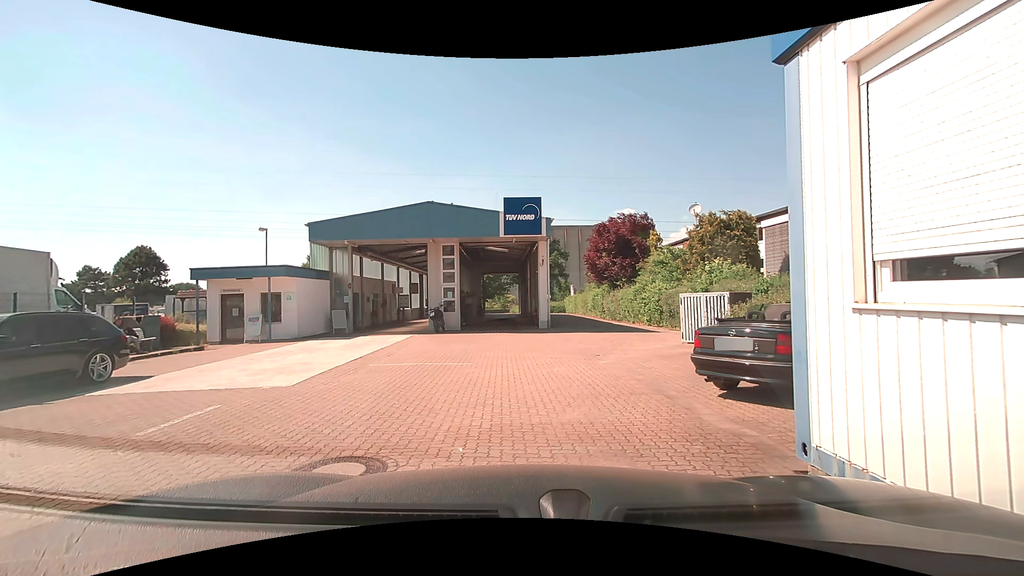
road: service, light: Day
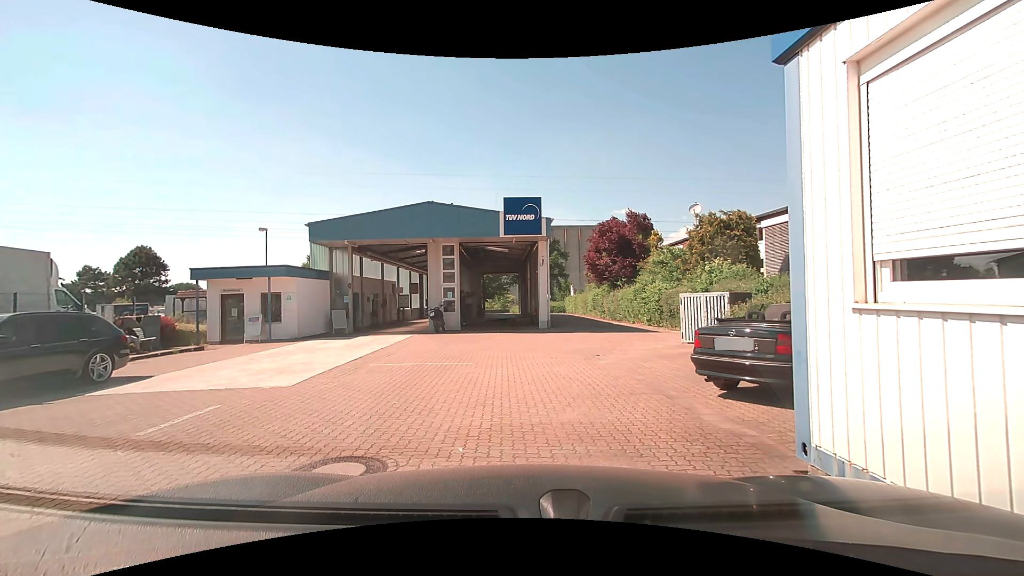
(0.0, 0.0) m; 0°
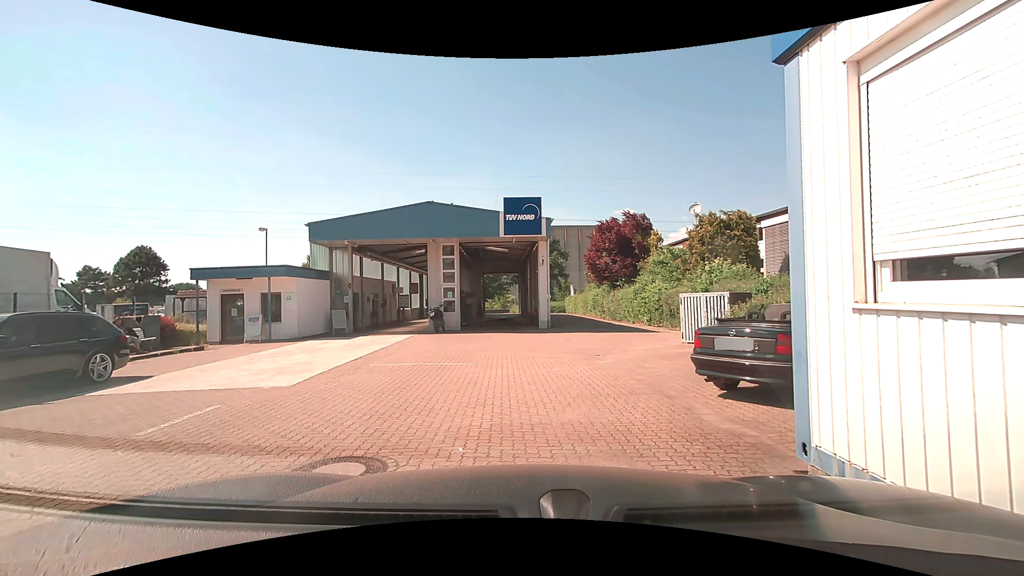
(0.0, 0.0) m; 0°
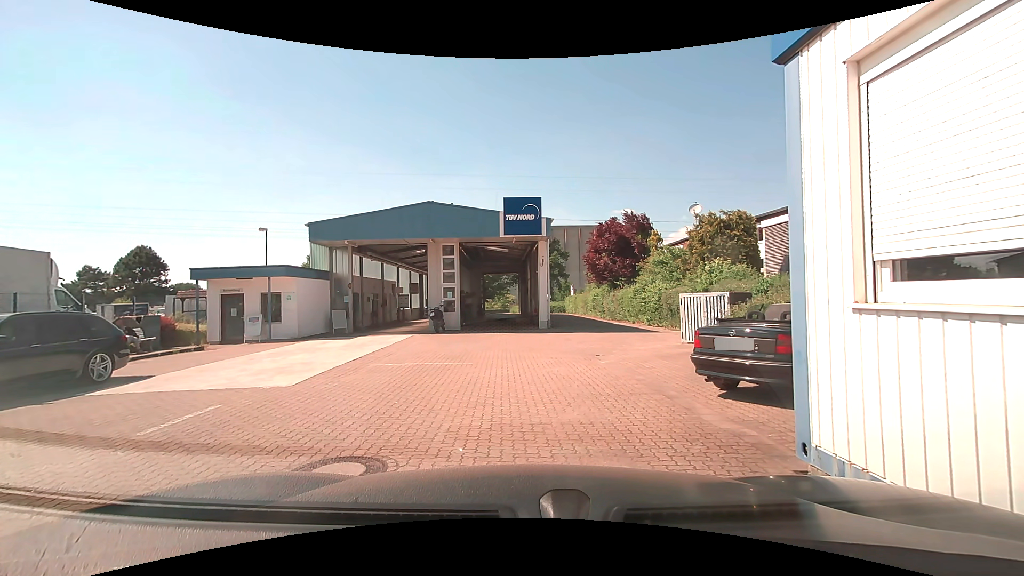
(0.0, 0.0) m; 0°
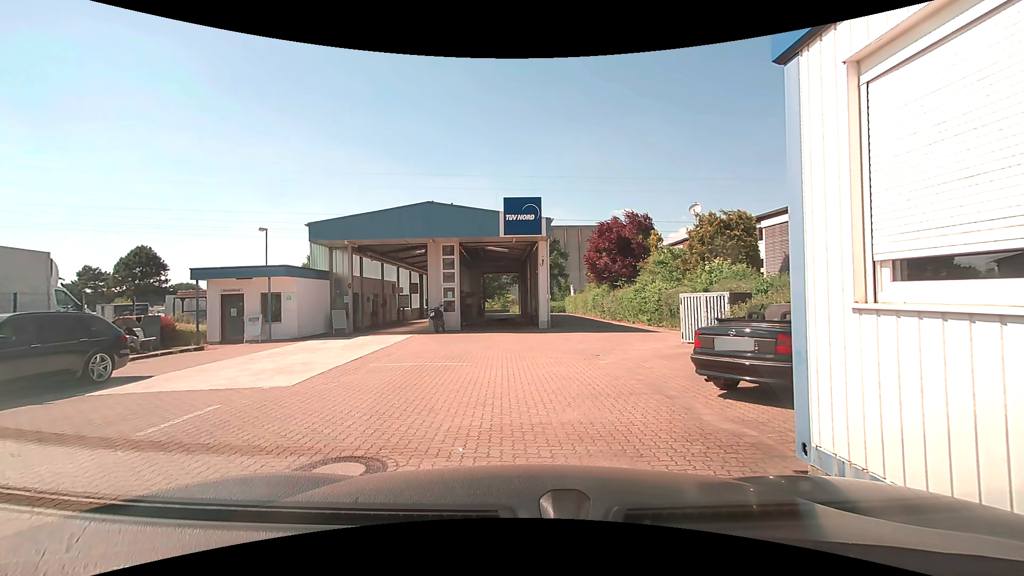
(0.0, 0.0) m; 0°
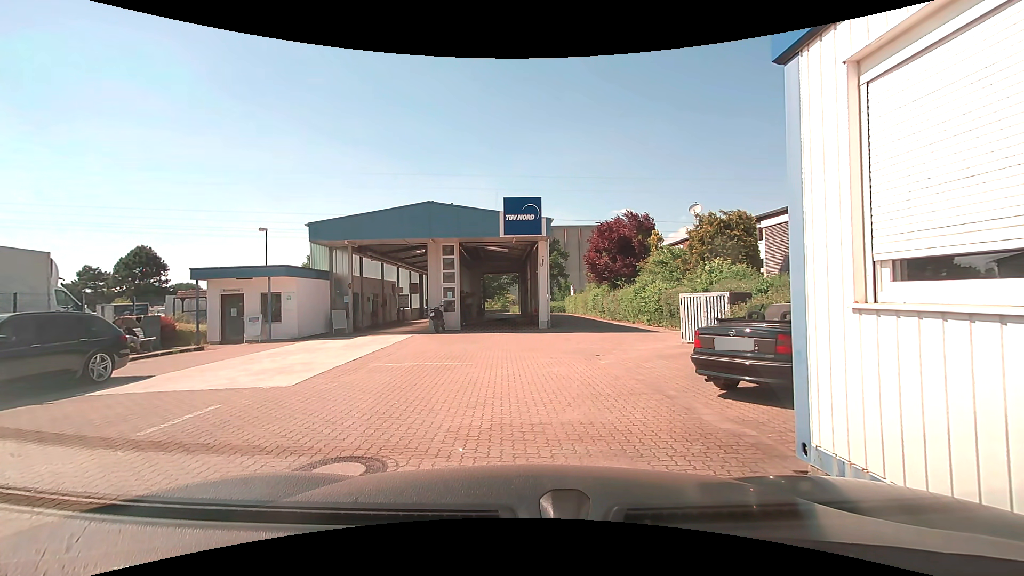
(0.0, 0.0) m; 0°
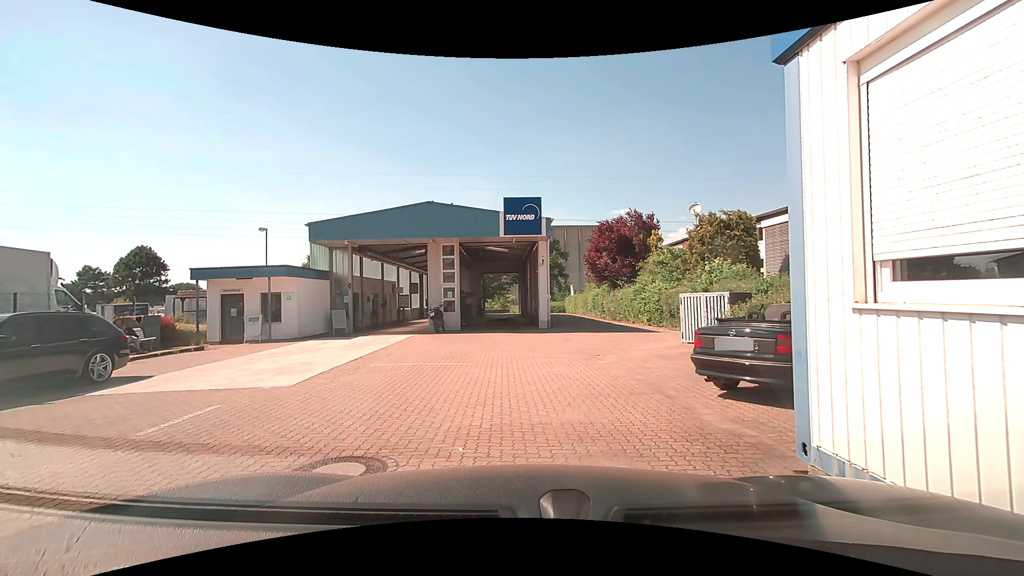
(0.0, 0.0) m; 0°
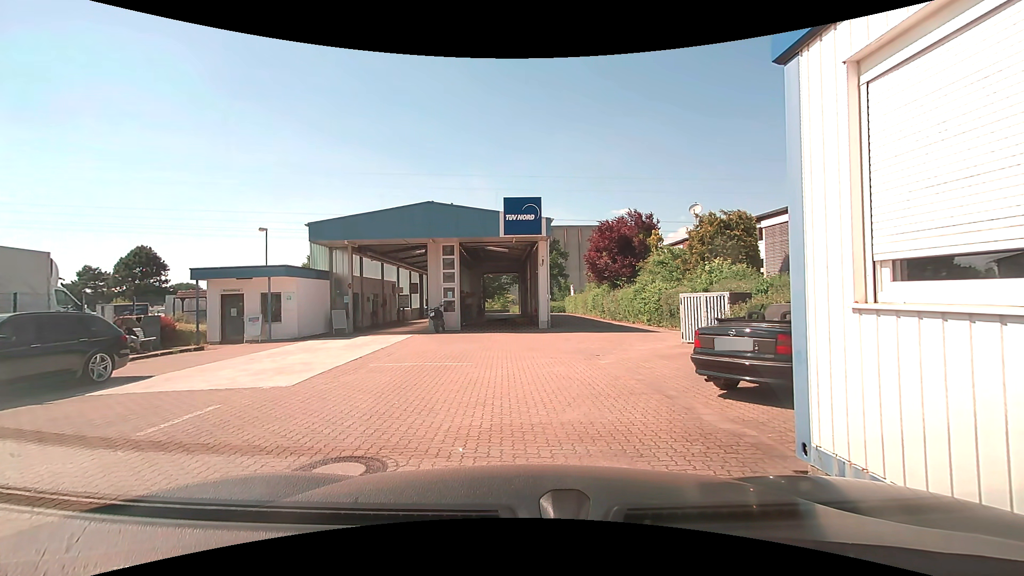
(0.0, 0.0) m; 0°
